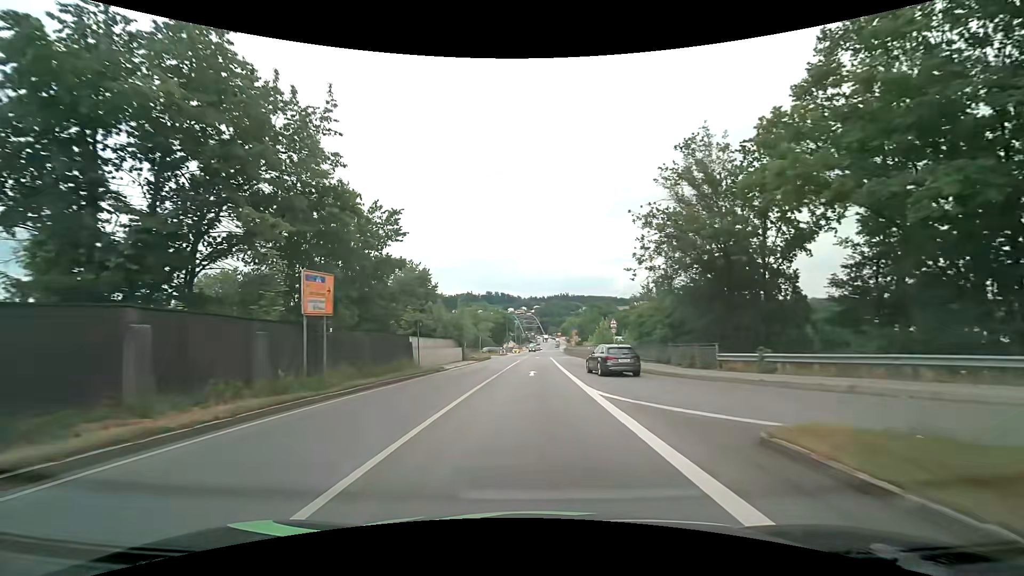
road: primary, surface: asphalt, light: Day
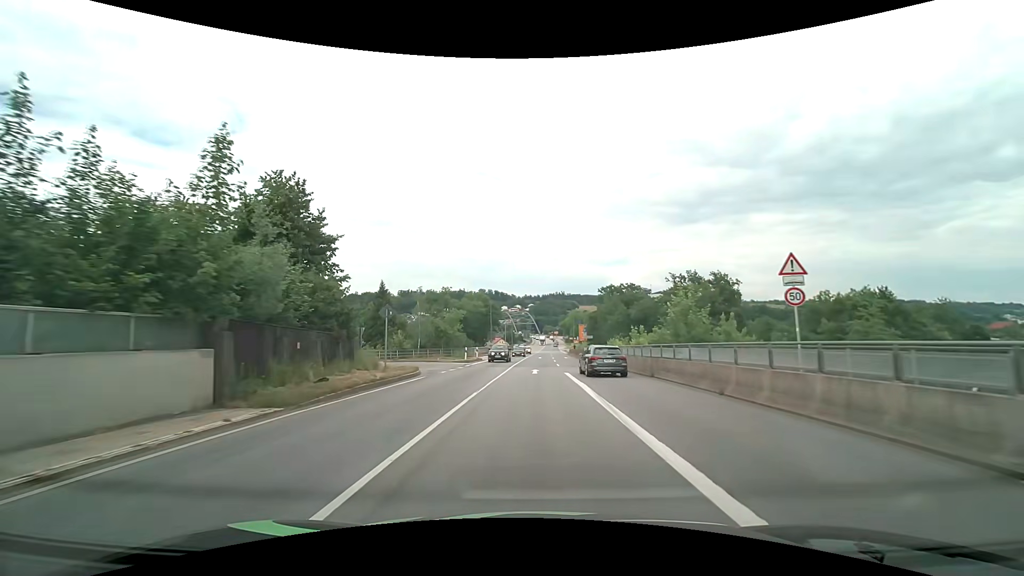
(+0.2, +37.3) m; +1°
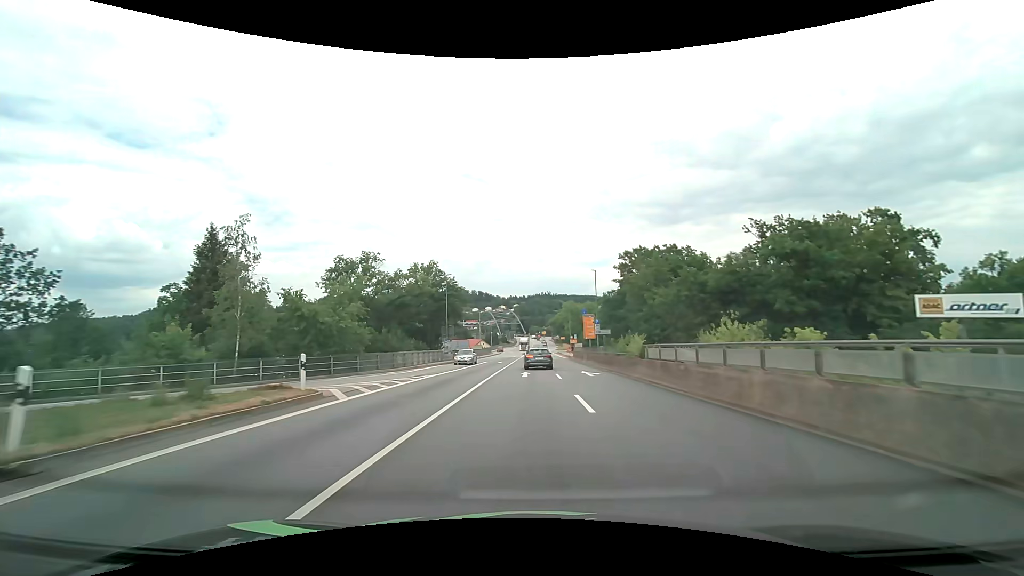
(+0.5, +37.2) m; +2°
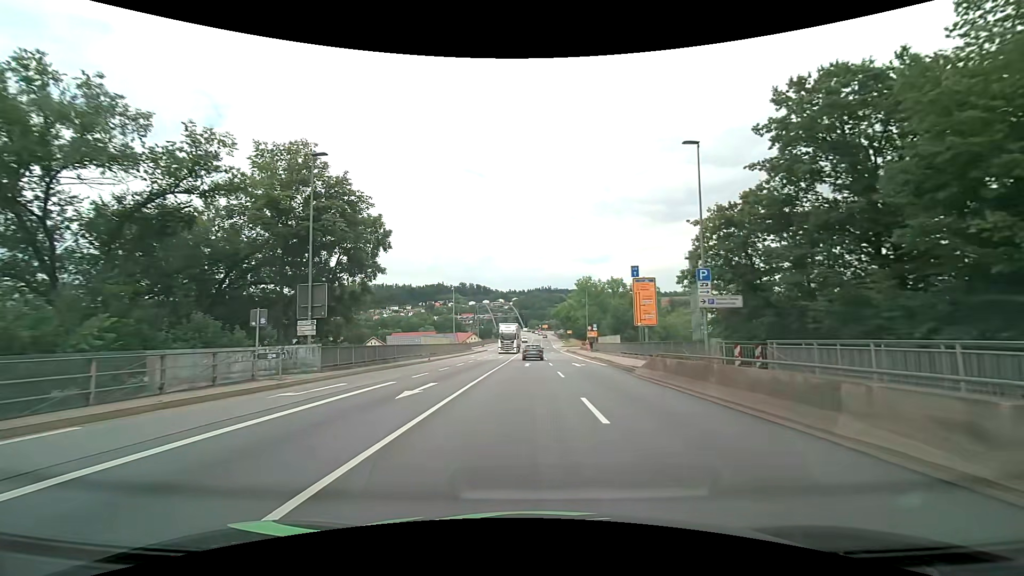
(-0.1, +37.9) m; 0°
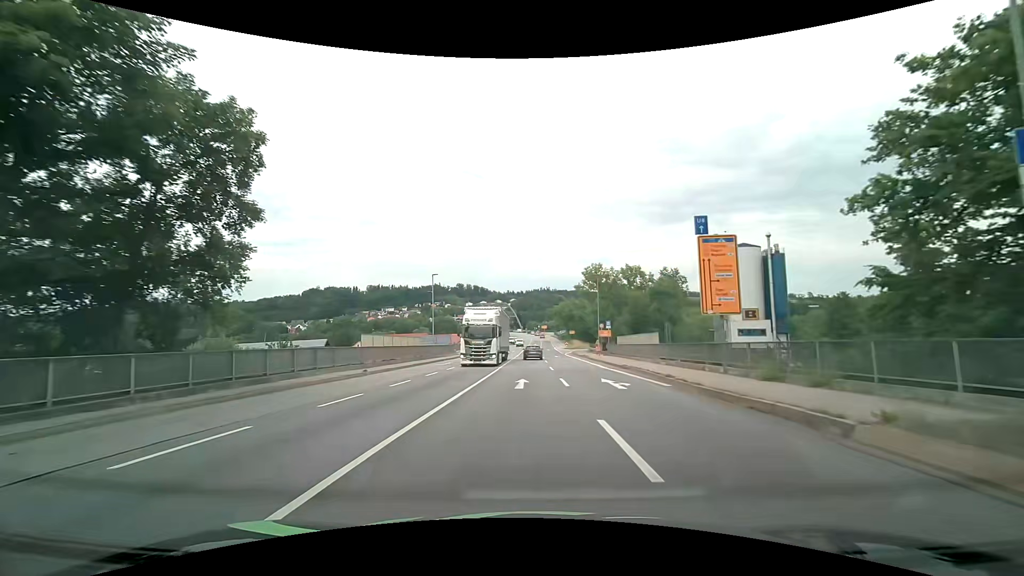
(0.0, +15.4) m; +1°
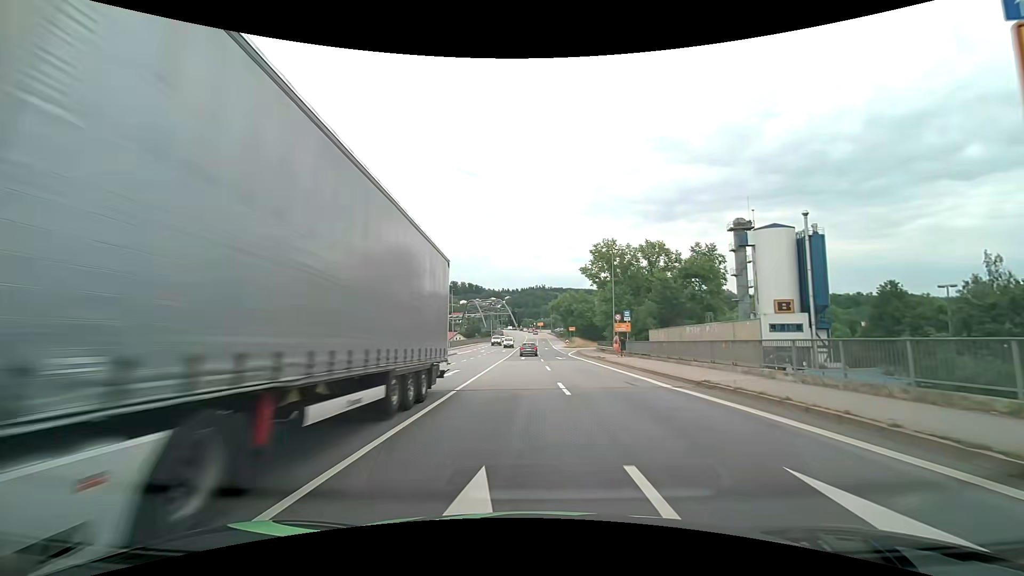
(0.0, +15.5) m; 0°
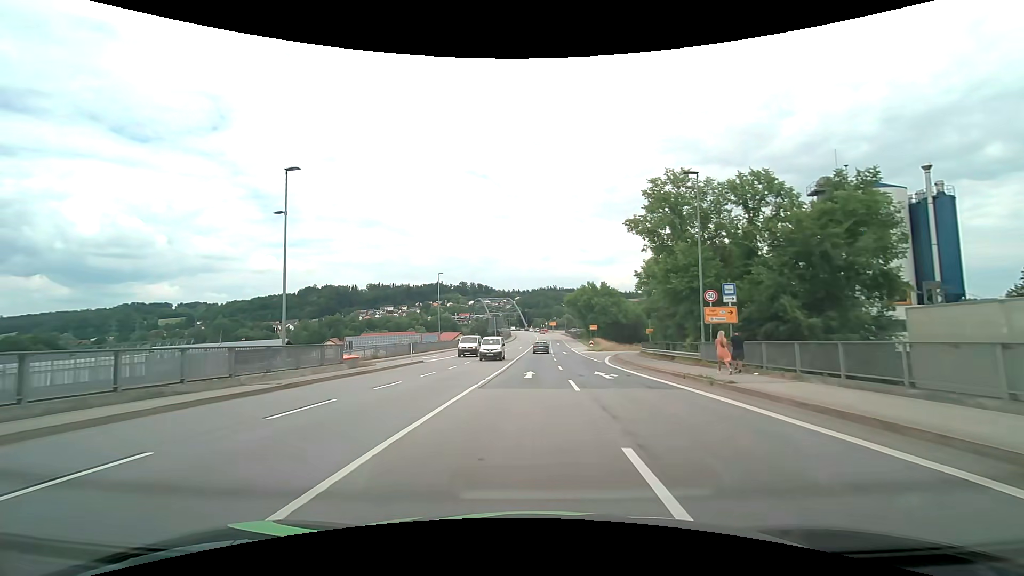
(-0.1, +22.8) m; -1°
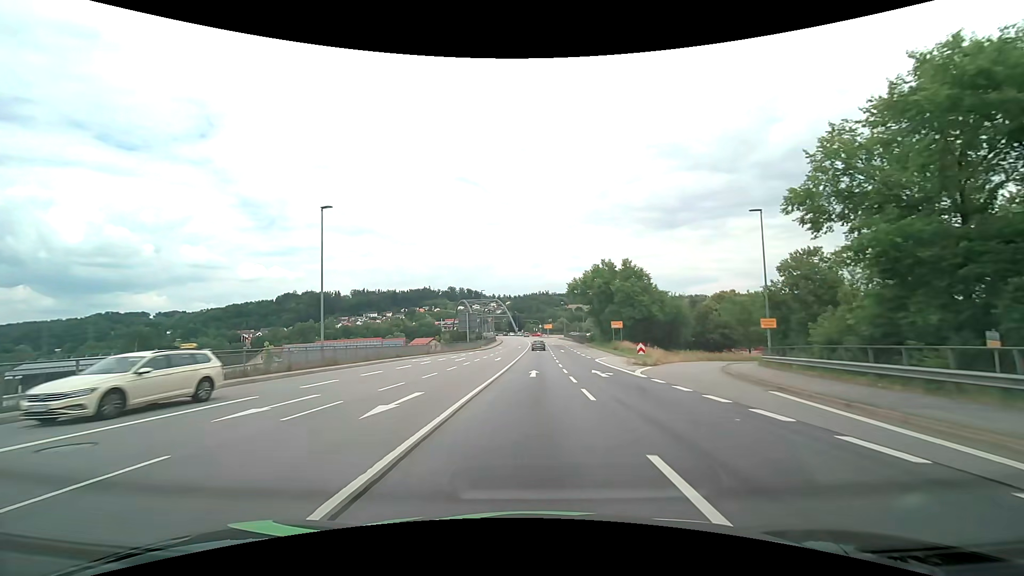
(+0.5, +36.2) m; +1°
